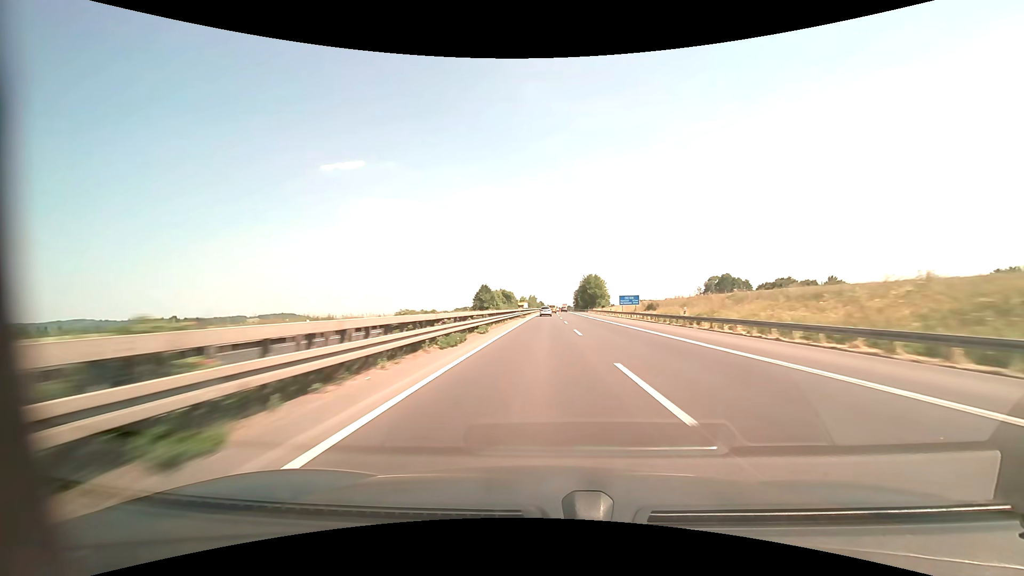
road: motorway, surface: asphalt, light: Day
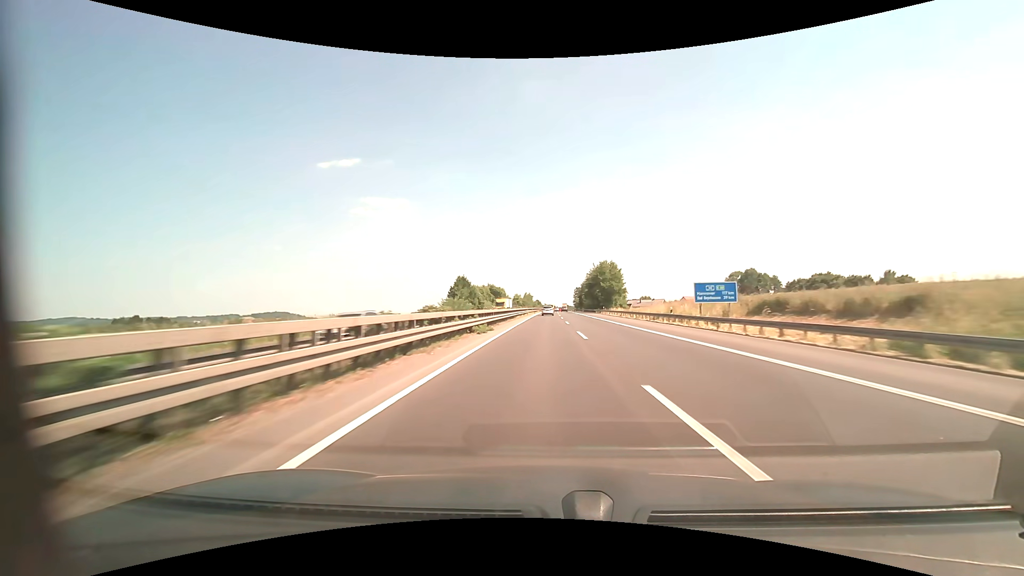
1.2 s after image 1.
(0.0, +39.5) m; 0°
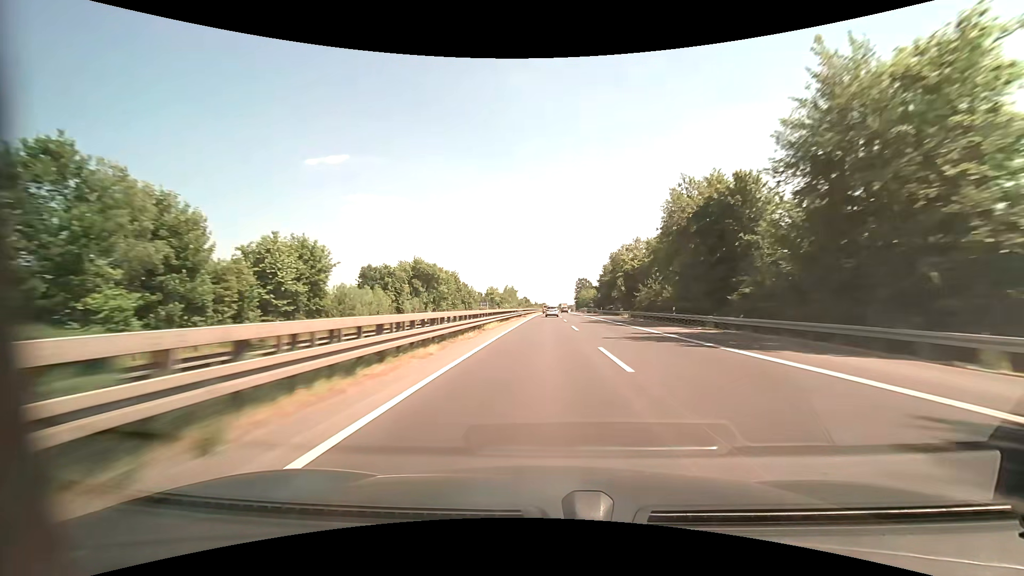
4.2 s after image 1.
(+0.8, +100.6) m; +1°
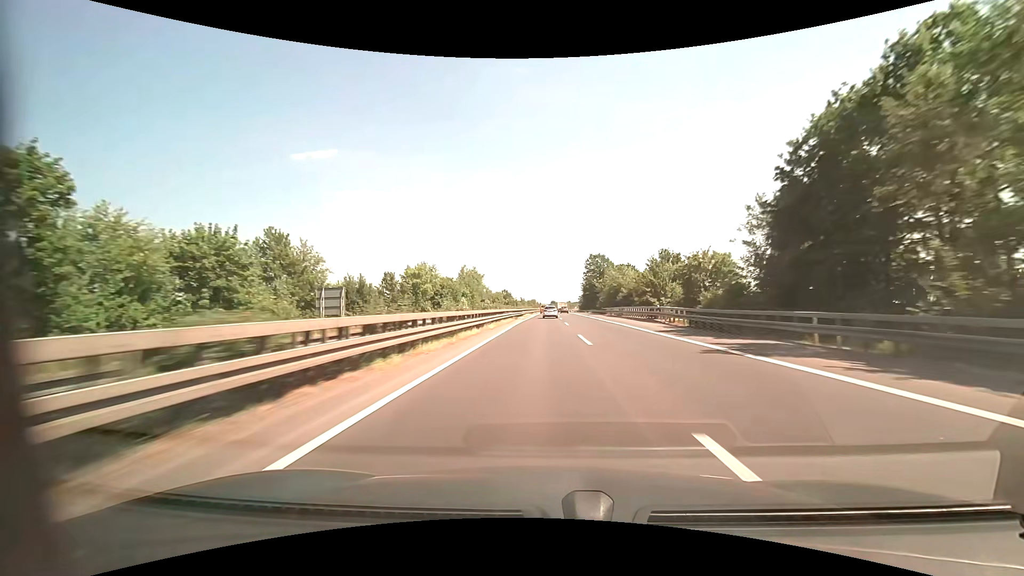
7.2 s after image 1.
(+0.7, +100.9) m; +1°
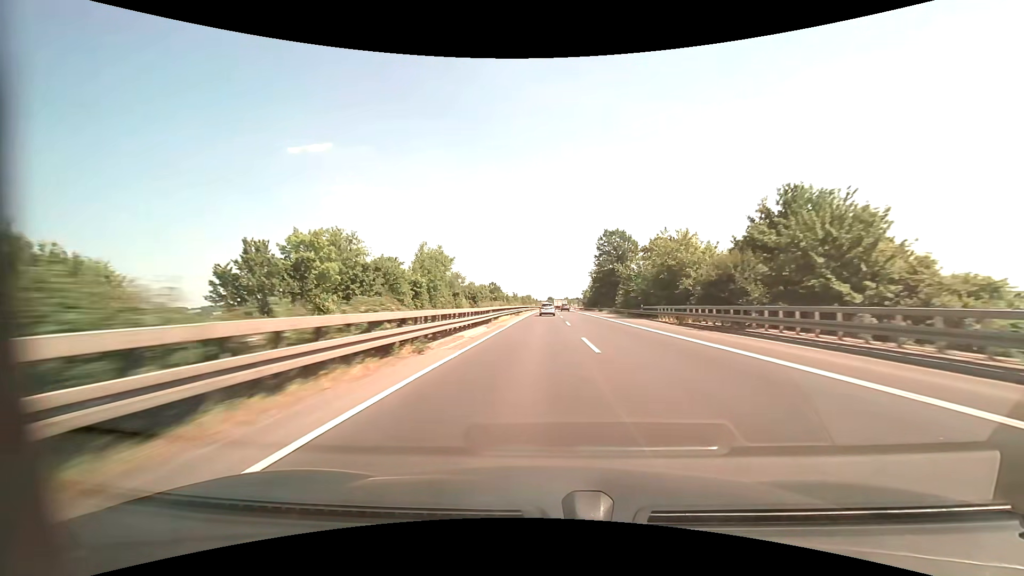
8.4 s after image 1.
(+0.1, +39.4) m; 0°
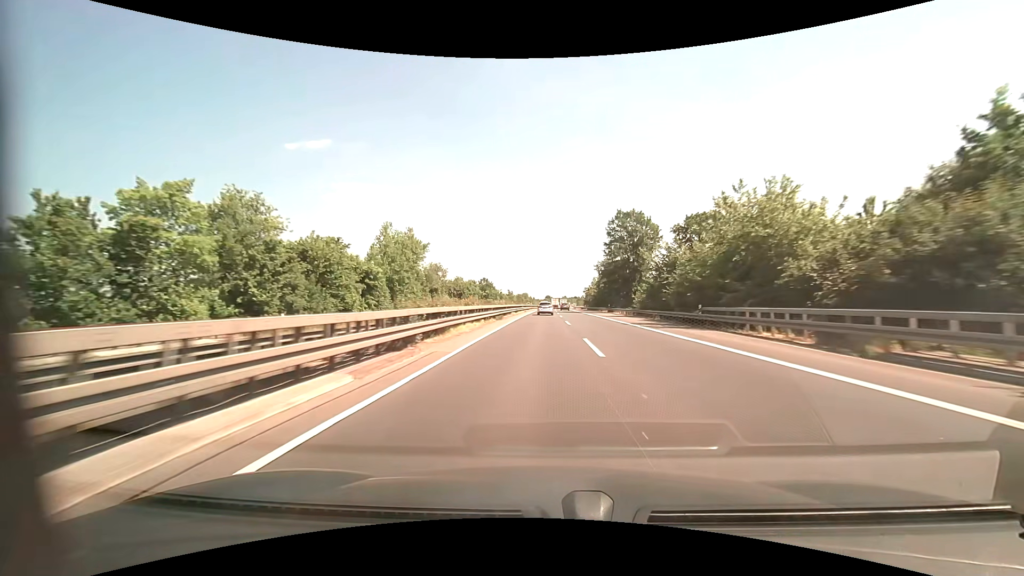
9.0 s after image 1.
(0.0, +19.1) m; 0°
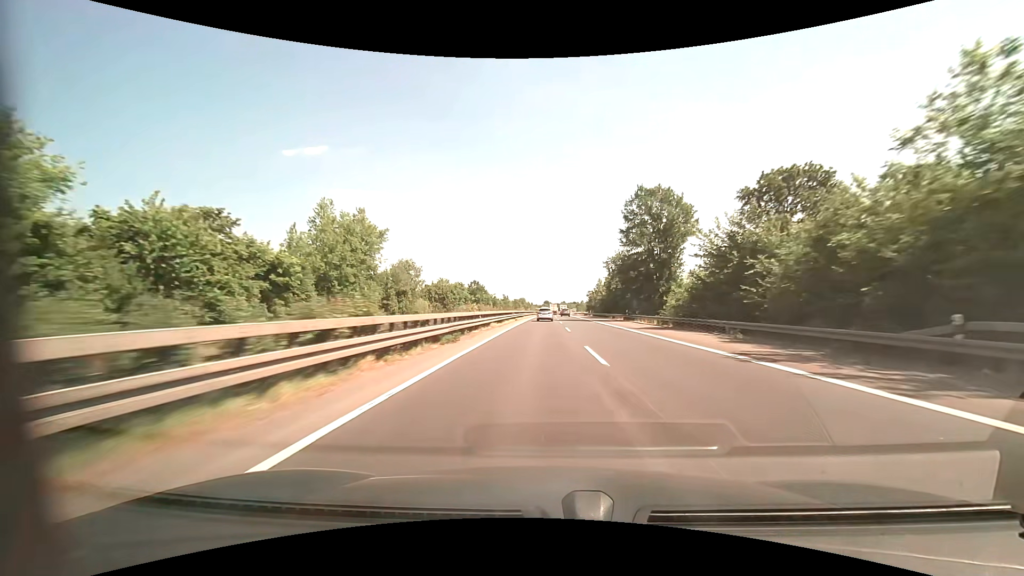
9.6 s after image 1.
(0.0, +18.9) m; 0°
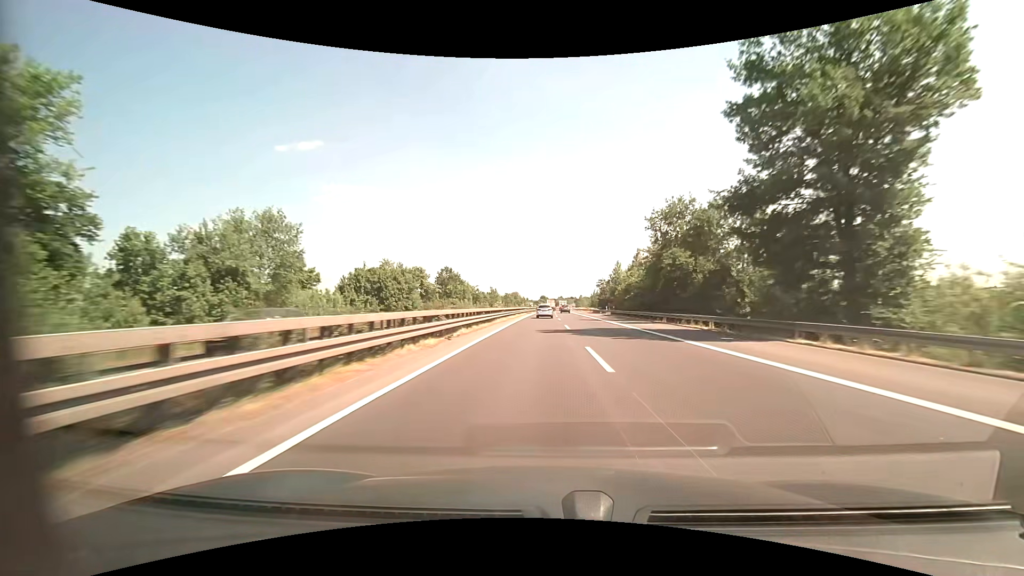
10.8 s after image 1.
(+0.2, +37.3) m; +1°
(0, +10) (0, +20) (0, +30) (0, +40) (0, +50) (0, +60) (0, +70) (0, +80) (0, +90) (+1, +100) m
